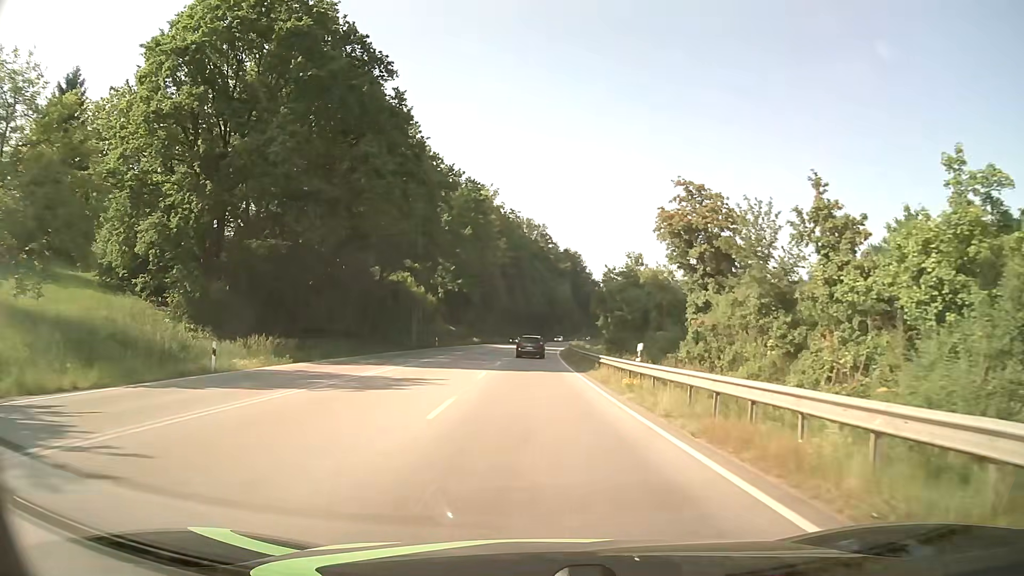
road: primary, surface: asphalt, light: Day
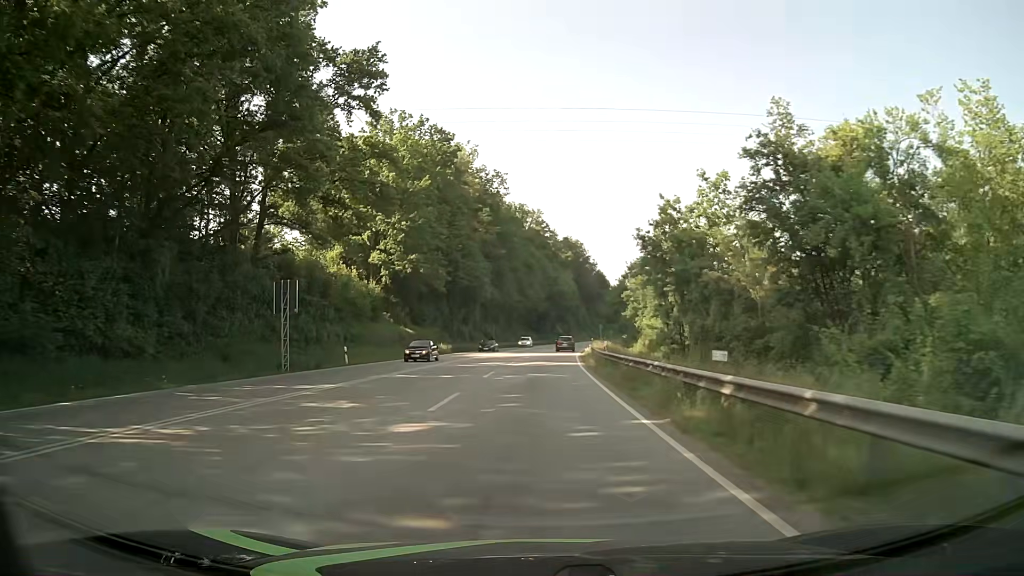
(-0.1, +35.3) m; 0°
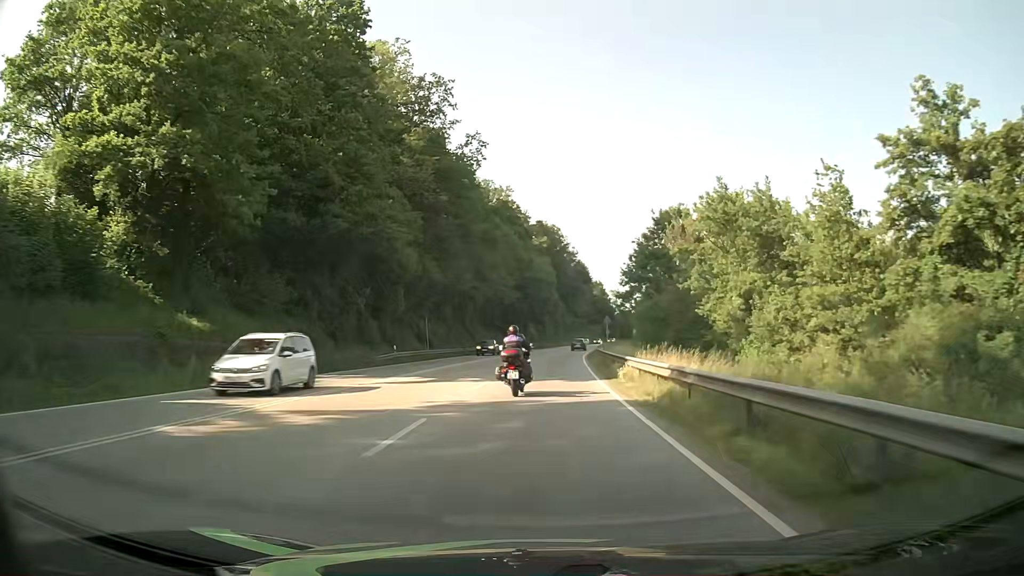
(+0.7, +40.9) m; +3°
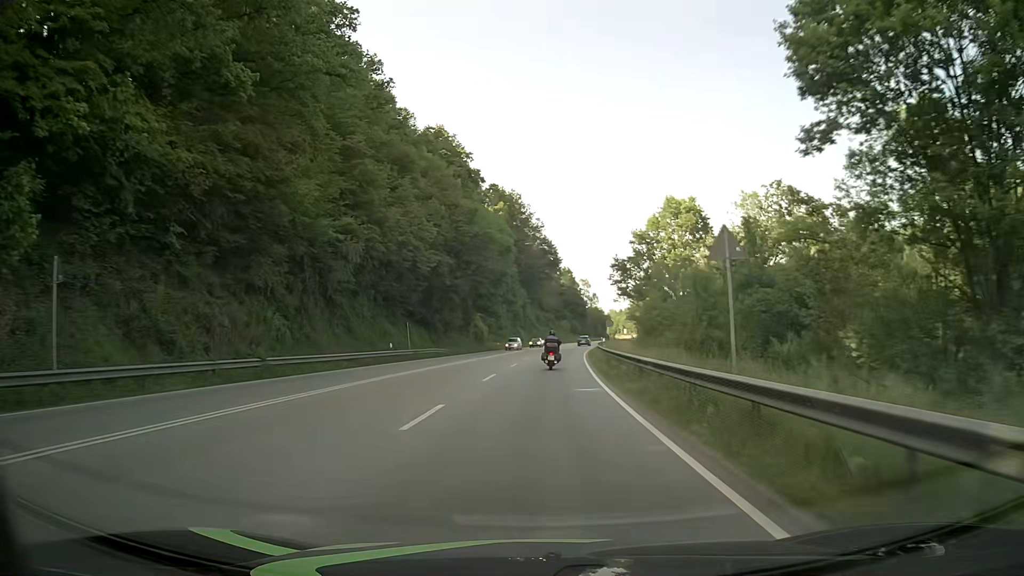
(+1.3, +45.3) m; +3°
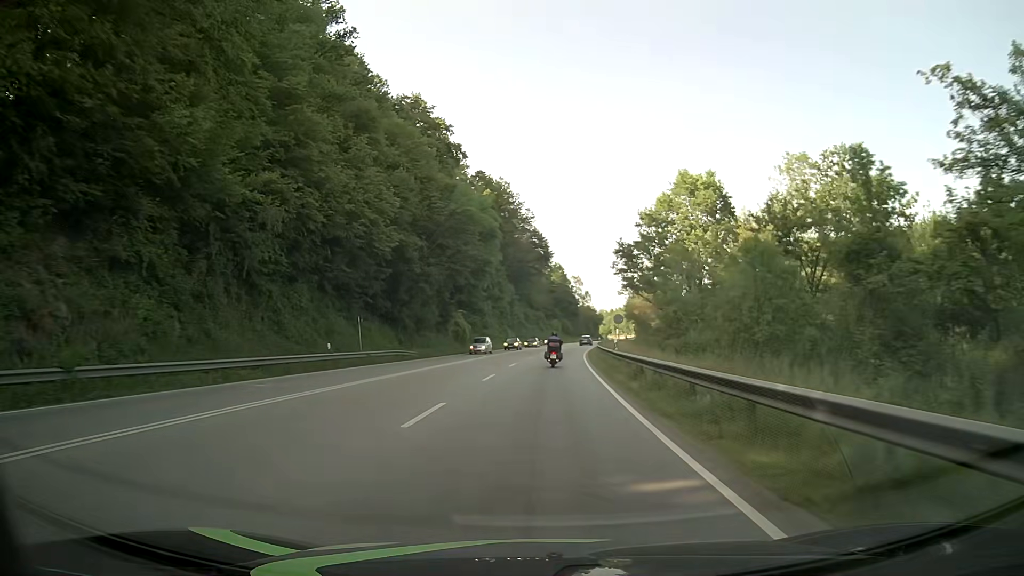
(+0.1, +11.8) m; +1°
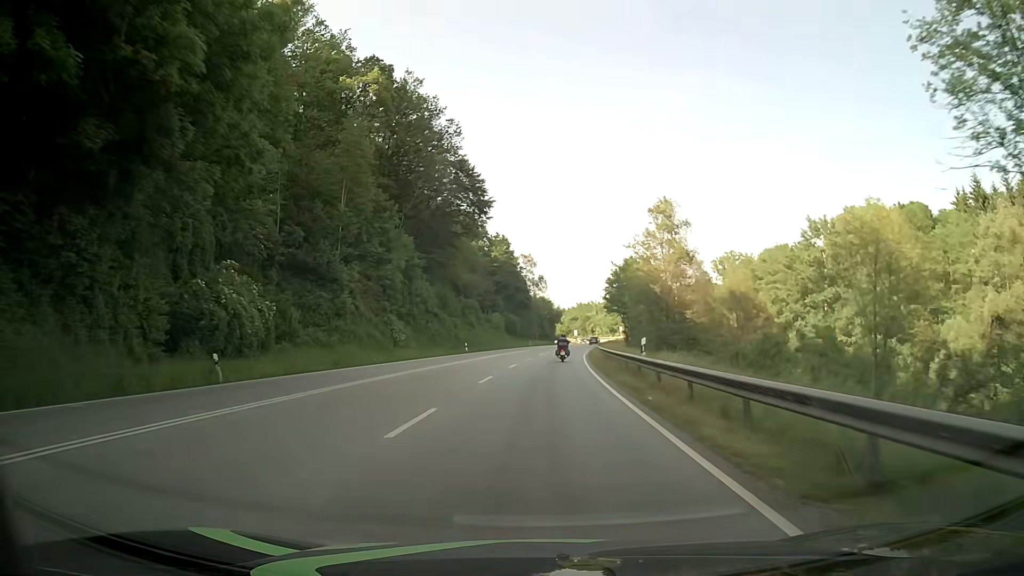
(+2.4, +60.1) m; +4°
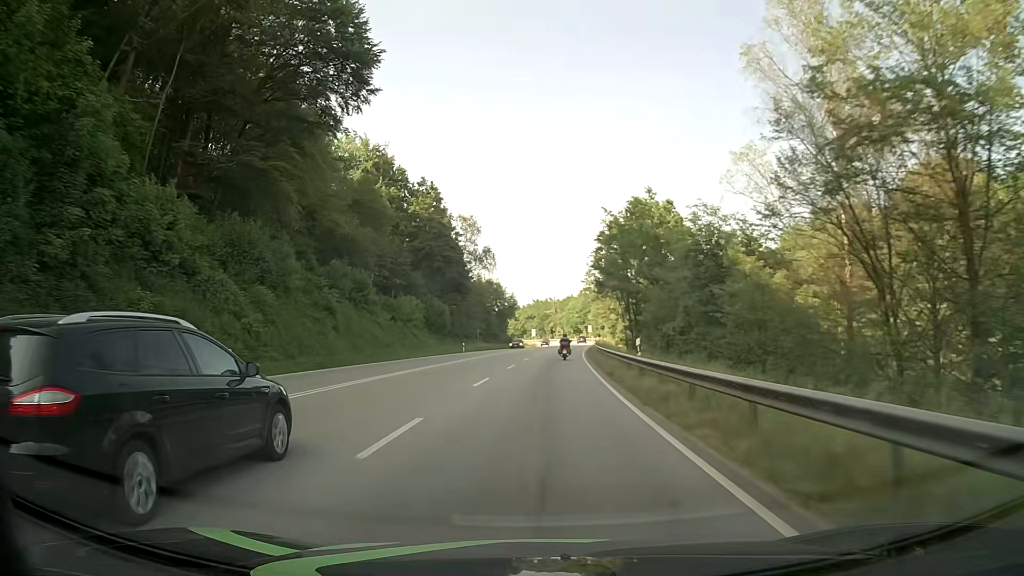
(+2.4, +49.0) m; +5°
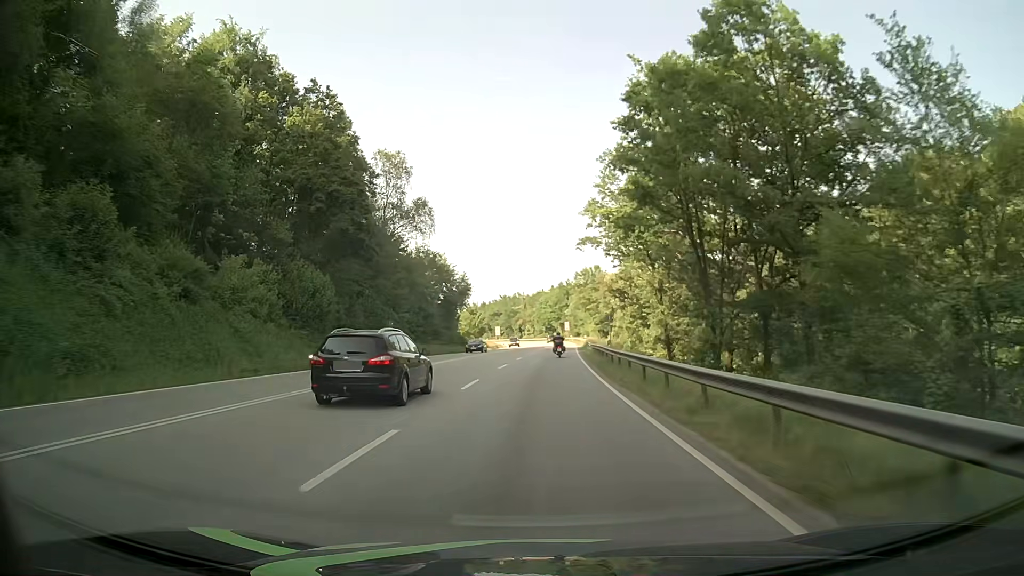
(+0.9, +37.1) m; +3°
(0, +10) (0, +20) (0, +30) (+1, +40) (+1, +50) (+2, +60) (+2, +70) (+3, +80) (+3, +90) (+4, +100) m
